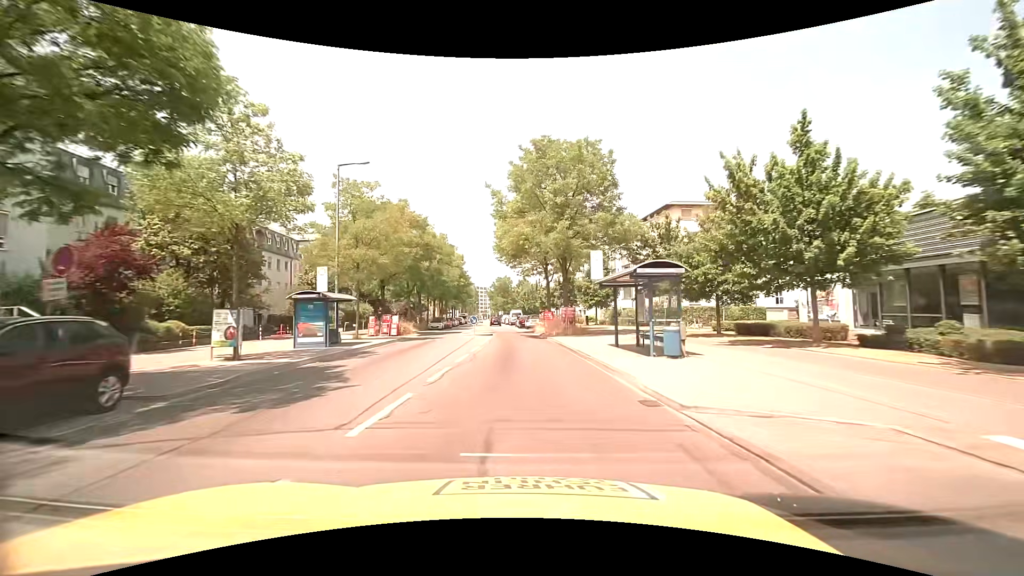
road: secondary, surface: asphalt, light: Day
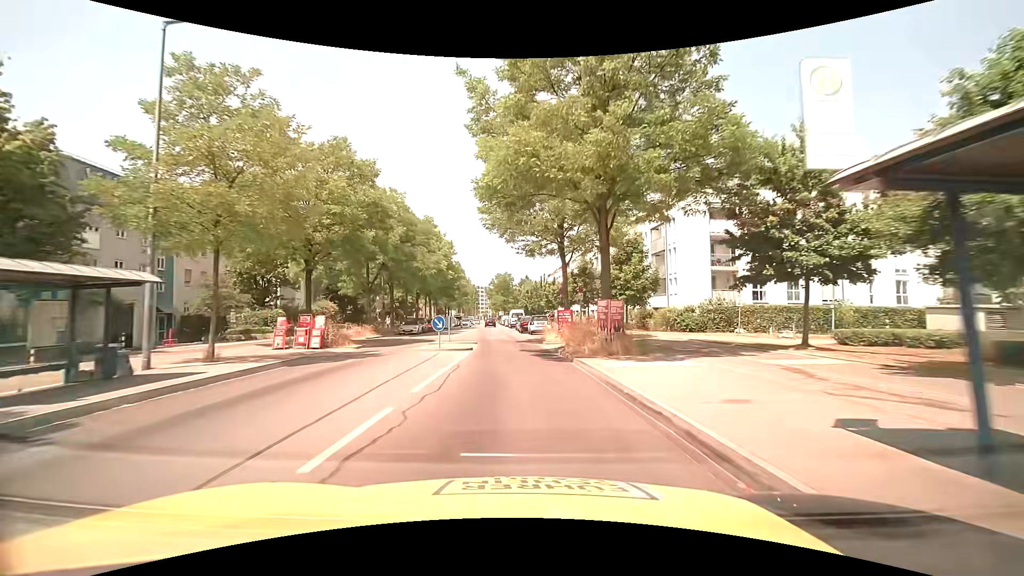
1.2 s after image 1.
(-0.1, +14.8) m; 0°
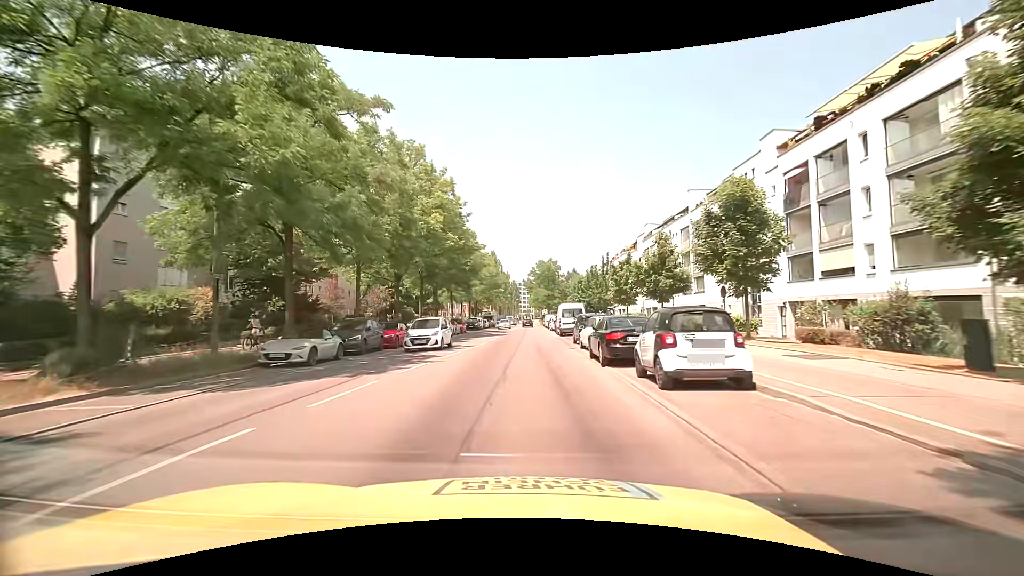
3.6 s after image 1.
(-1.1, +29.3) m; -5°
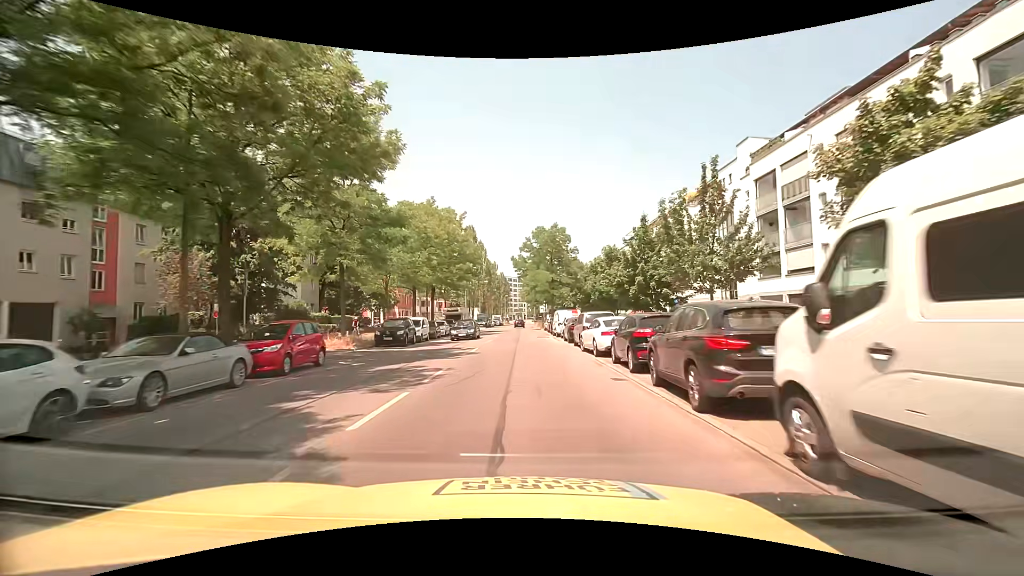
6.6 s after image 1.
(+0.1, +37.9) m; +1°
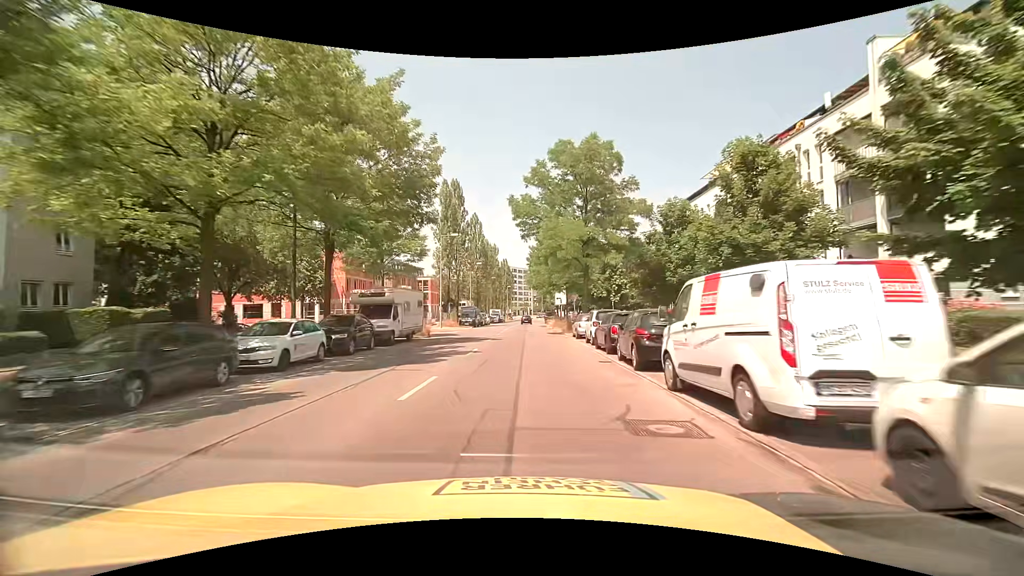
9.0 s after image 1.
(-0.2, +31.1) m; -1°
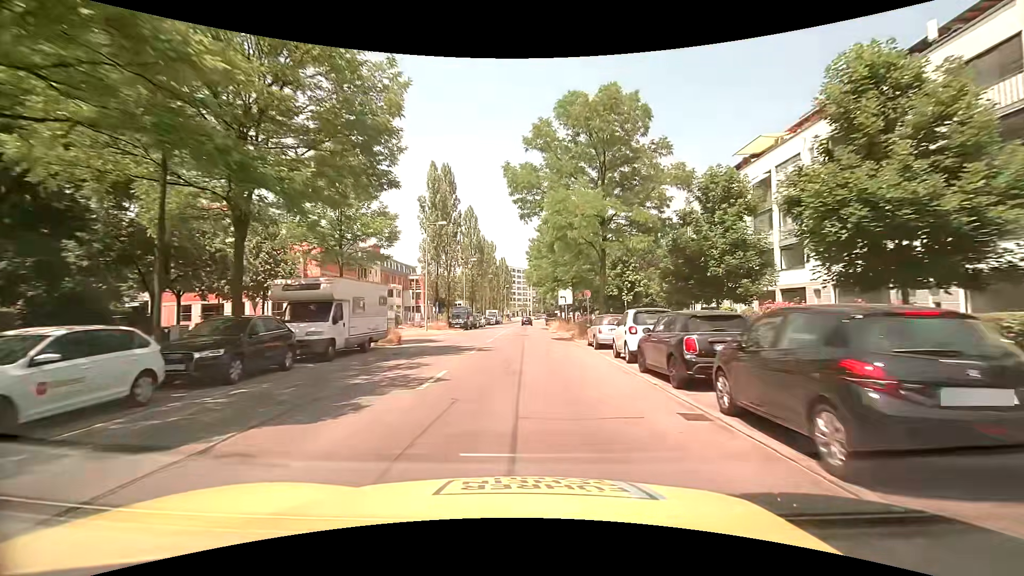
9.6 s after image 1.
(0.0, +7.7) m; 0°
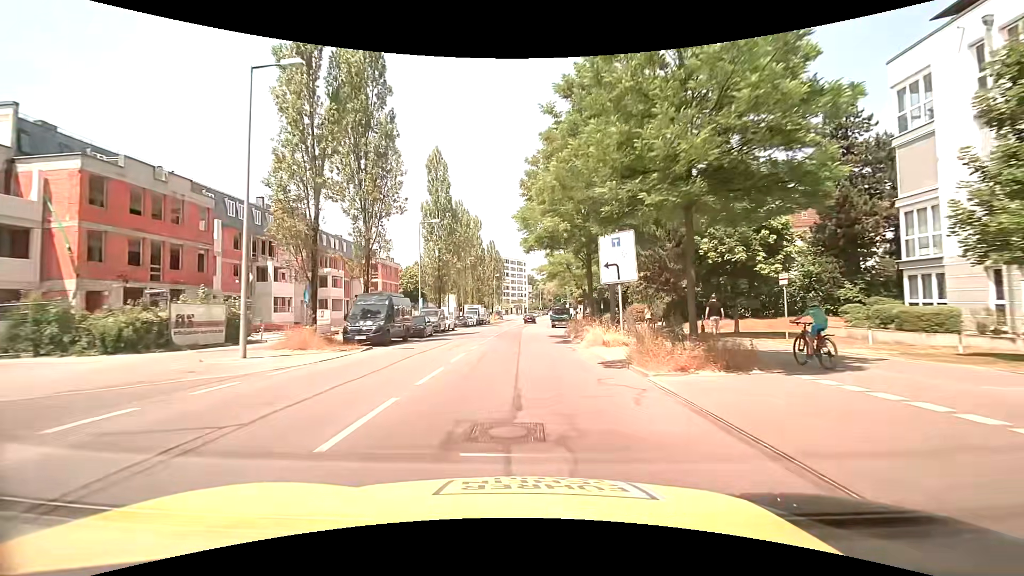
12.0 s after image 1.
(+0.1, +30.6) m; 0°
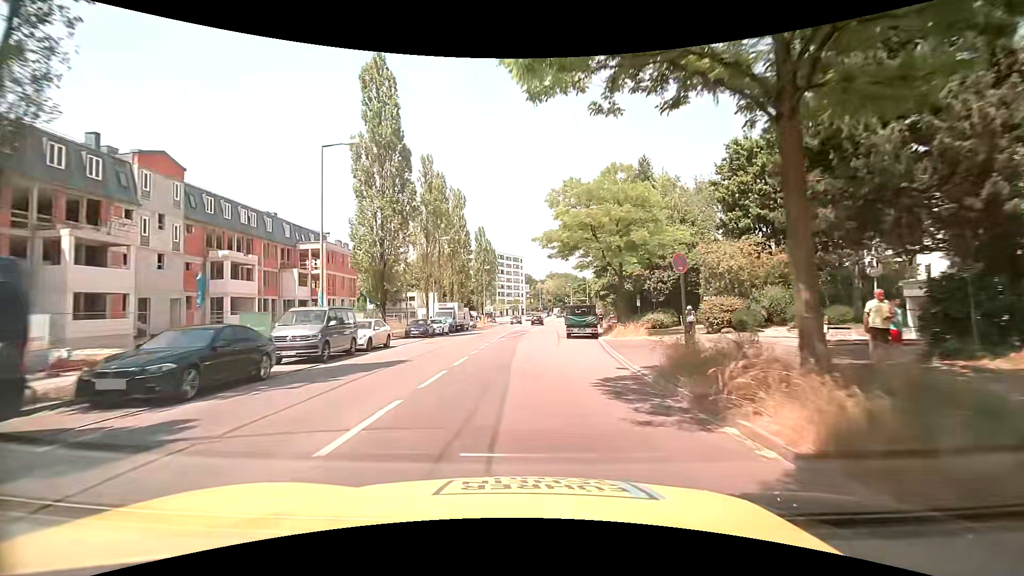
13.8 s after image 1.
(+0.2, +22.7) m; +1°
(0, +10) (0, +20) (0, +30) (+1, +40) (+1, +50) (+1, +60) (+2, +70) (+3, +80) (+3, +90) (+5, +100) m
